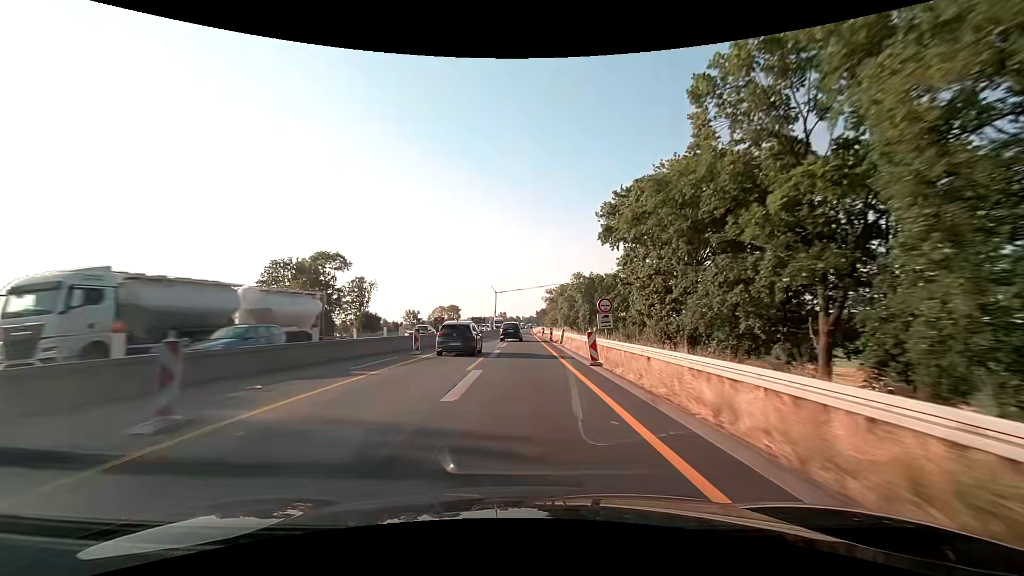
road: motorway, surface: asphalt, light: Day
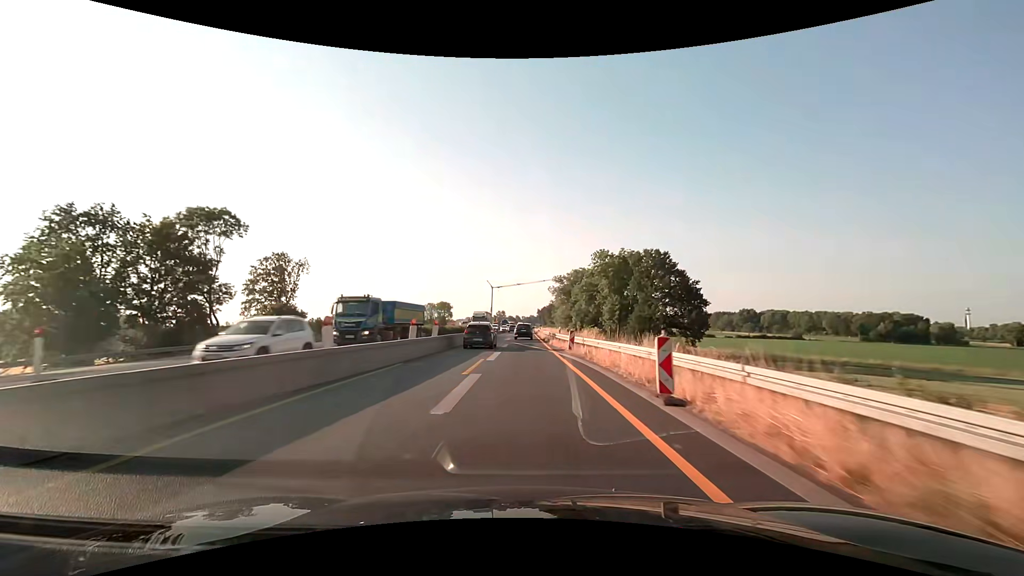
(+0.2, +37.6) m; 0°
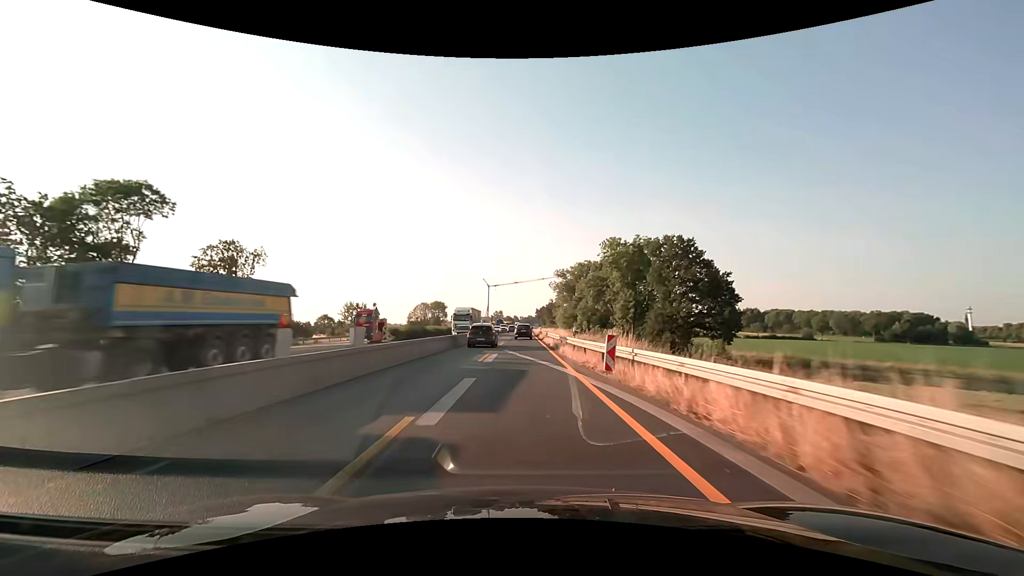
(0.0, +12.6) m; 0°
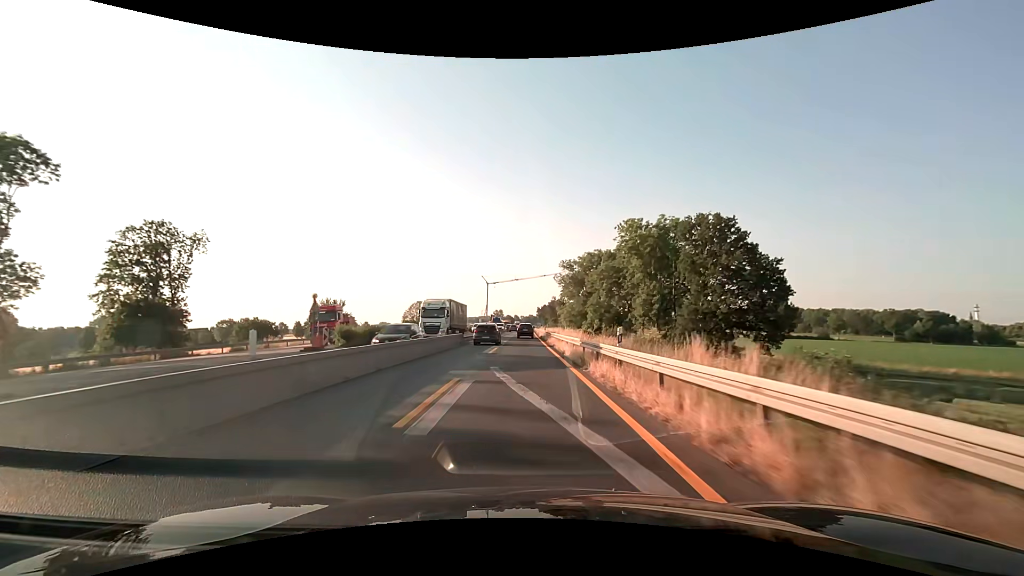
(0.0, +12.6) m; 0°
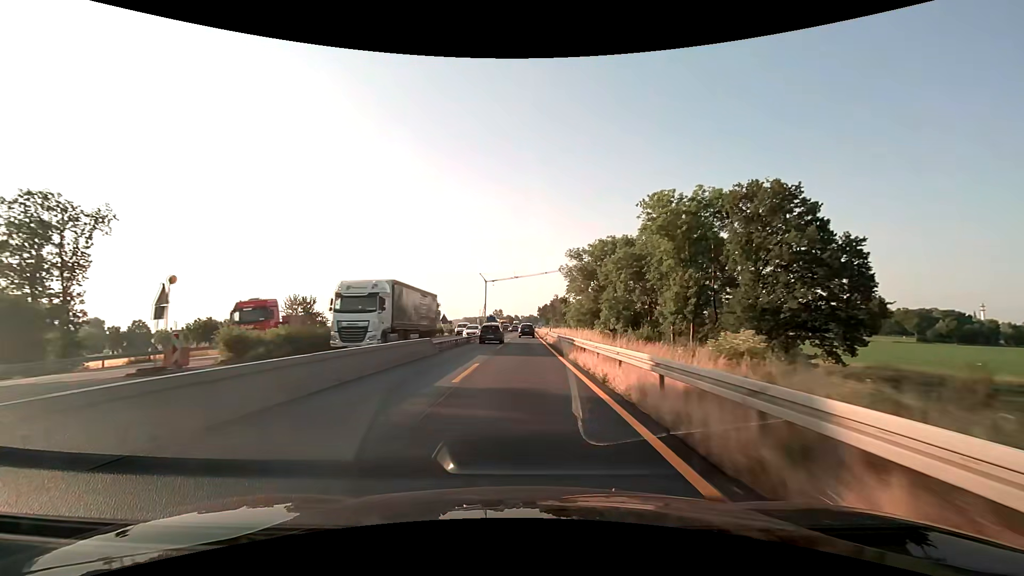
(0.0, +12.6) m; 0°
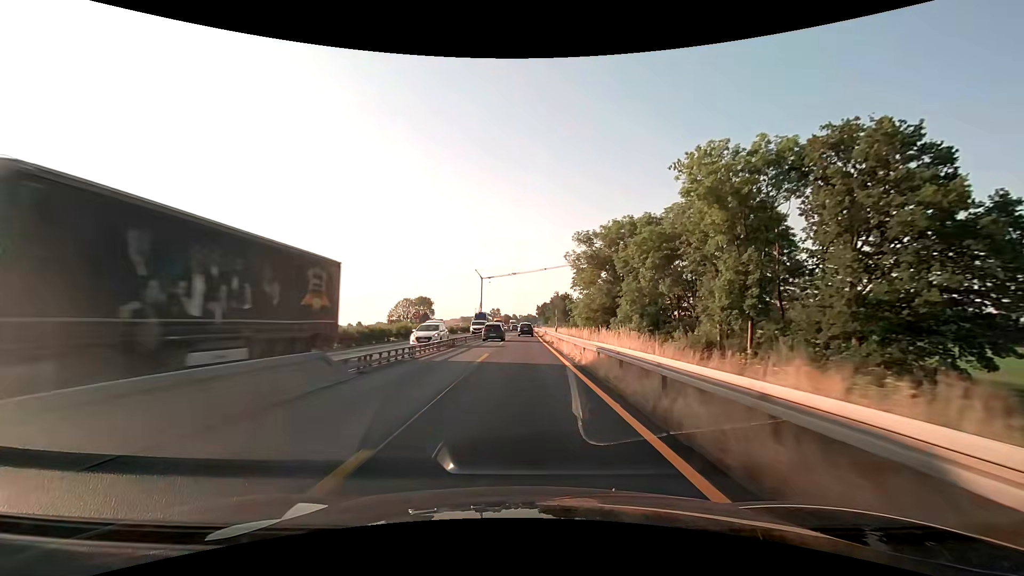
(0.0, +12.6) m; 0°
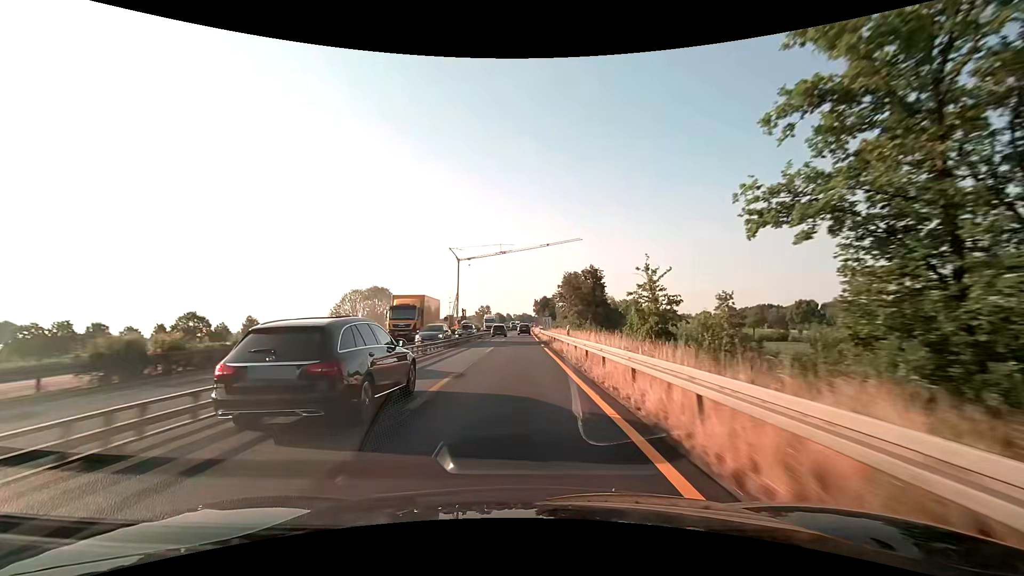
(+0.3, +62.8) m; 0°
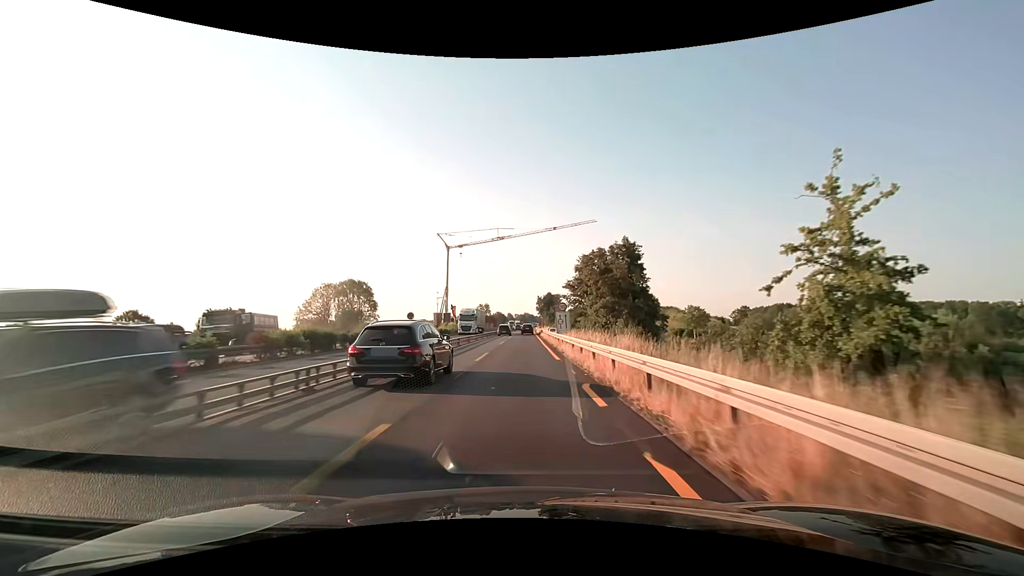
(0.0, +25.1) m; 0°
(0, +10) (0, +20) (0, +30) (0, +40) (0, +50) (0, +60) (0, +70) (0, +80) (0, +90) (+1, +100) m
